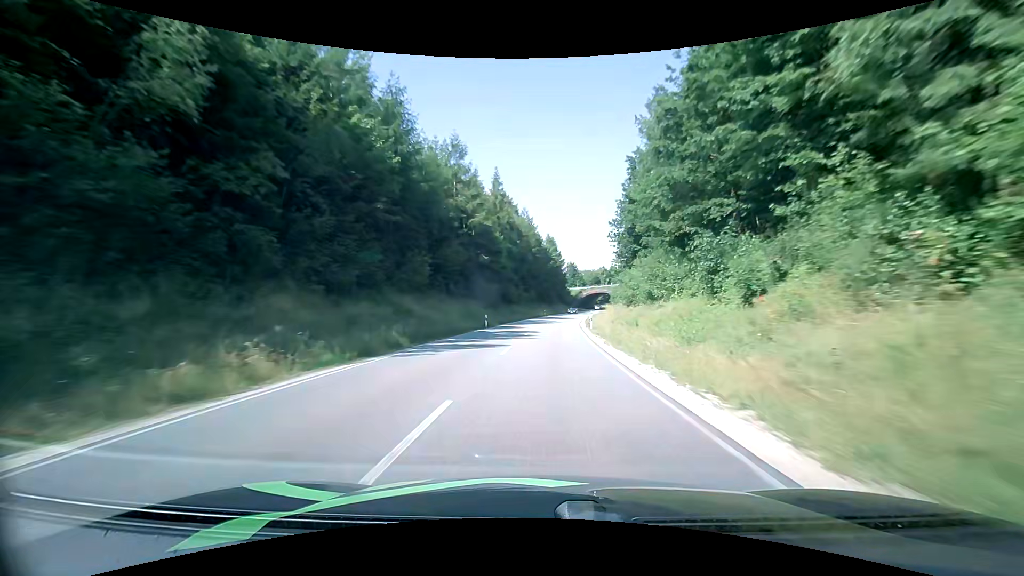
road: primary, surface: asphalt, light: Day
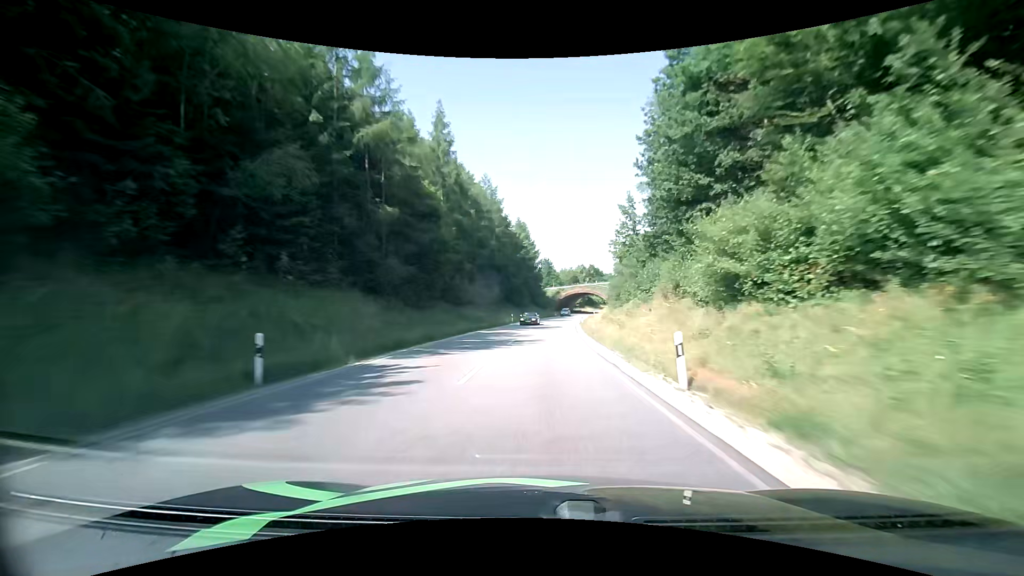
(+0.8, +29.7) m; +3°
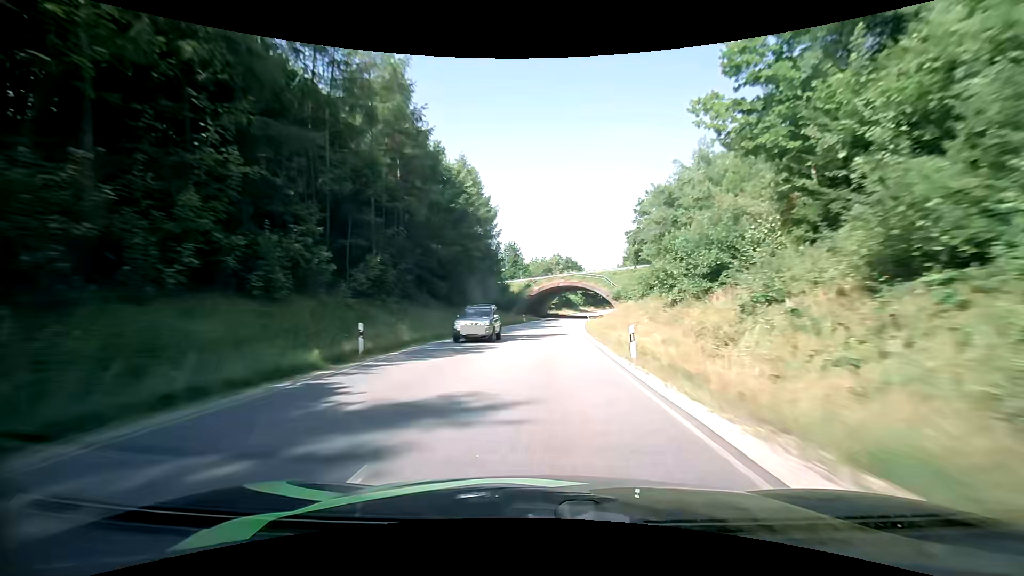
(+1.4, +44.2) m; +4°
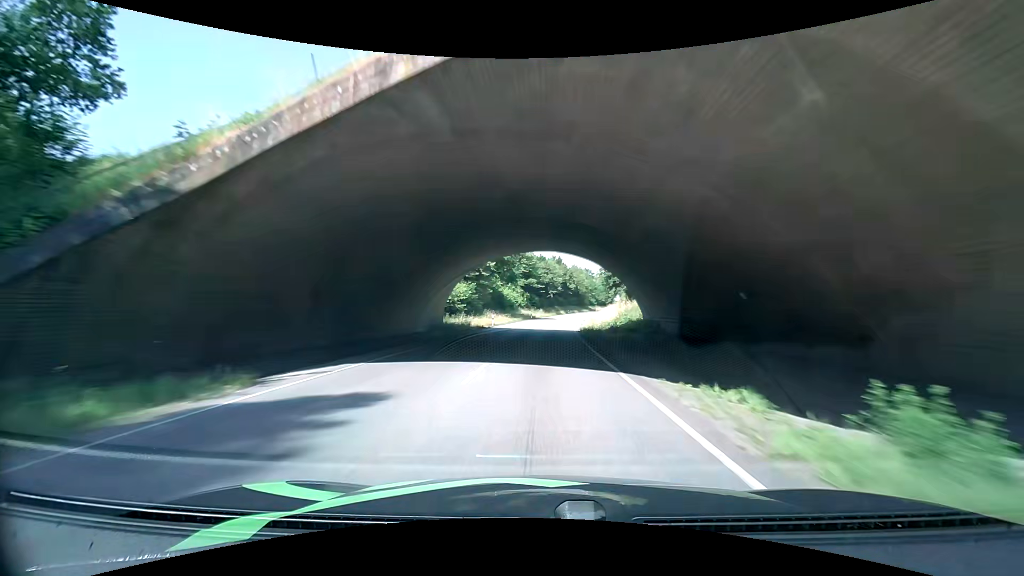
(+5.0, +74.1) m; +8°
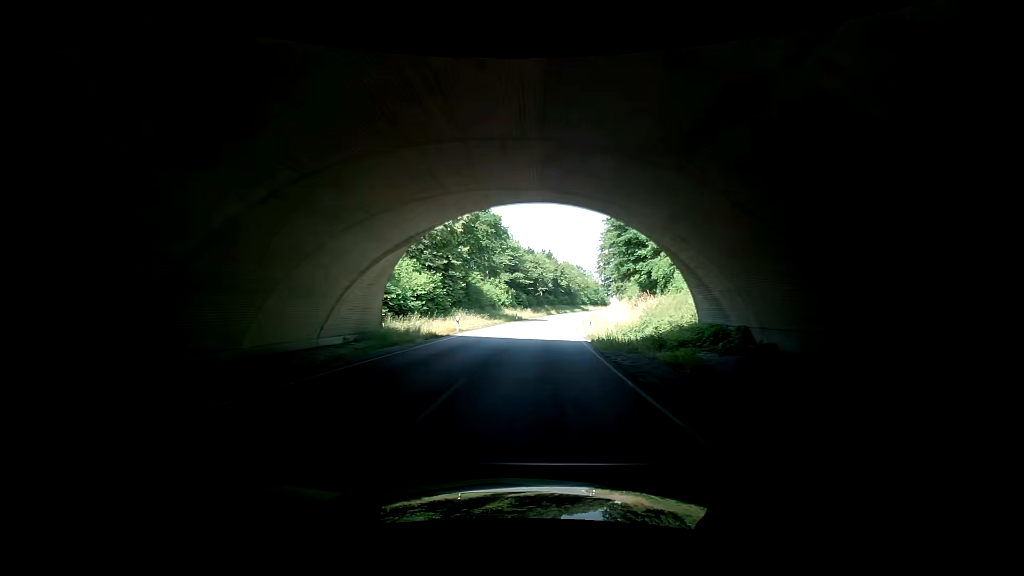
(0.0, +15.1) m; +1°
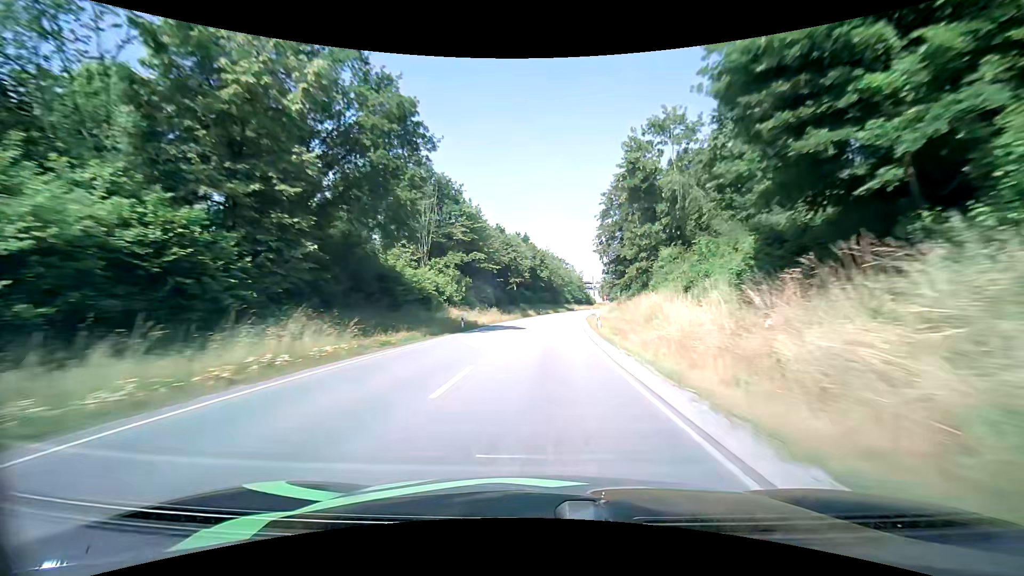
(+0.3, +30.2) m; +2°
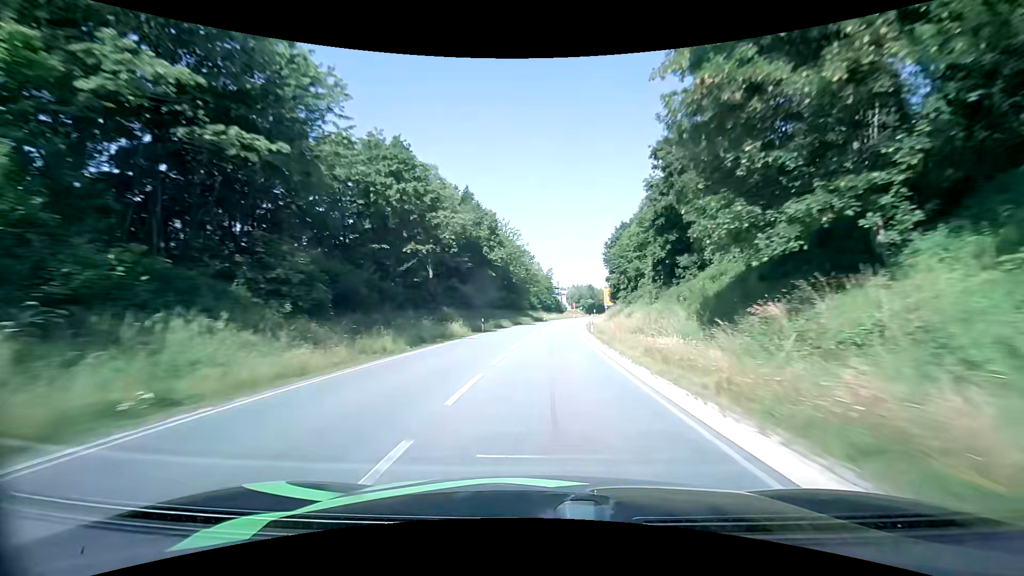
(+1.8, +43.9) m; +5°
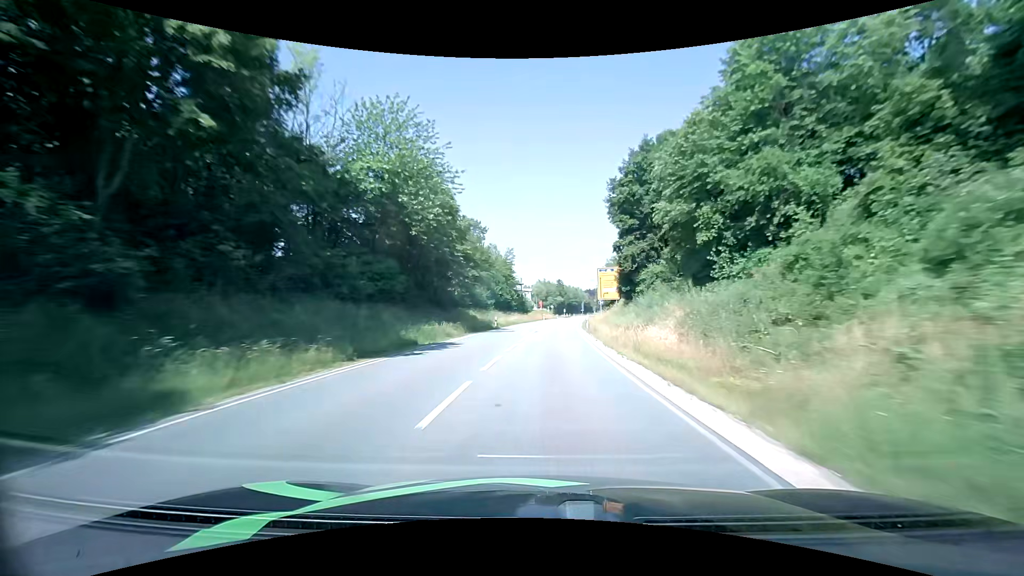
(+1.7, +42.9) m; +4°
(0, +10) (0, +20) (+1, +30) (+1, +40) (+2, +50) (+3, +60) (+4, +70) (+5, +80) (+6, +90) (+7, +100) m
